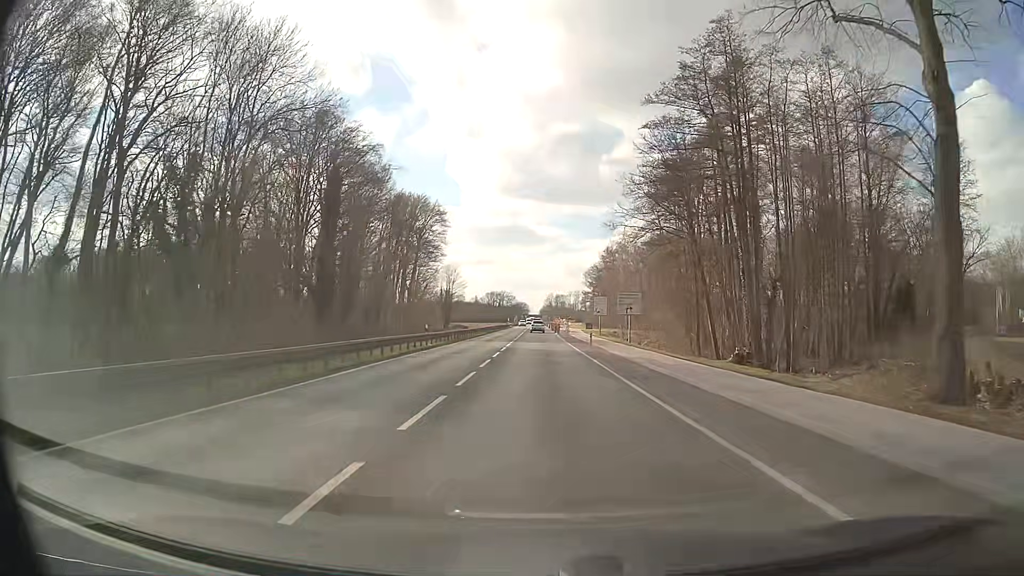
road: primary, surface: asphalt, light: Day
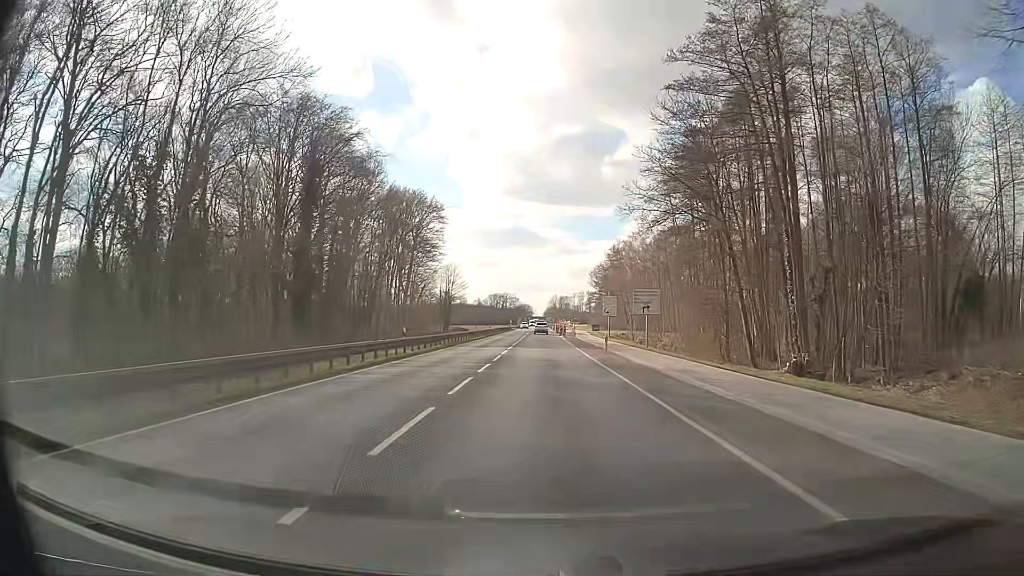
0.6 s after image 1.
(0.0, +7.7) m; -1°
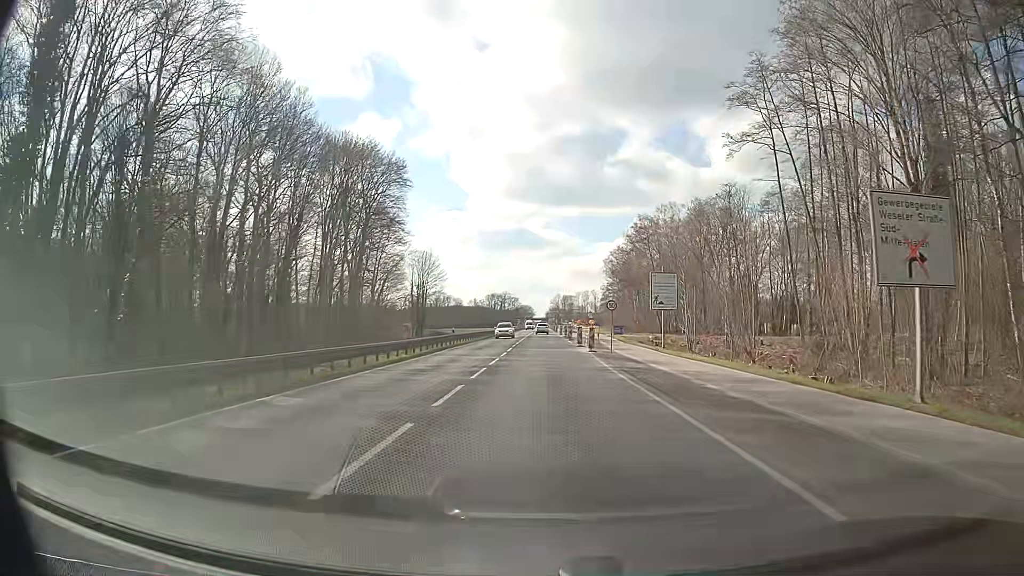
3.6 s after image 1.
(+0.1, +38.1) m; +1°
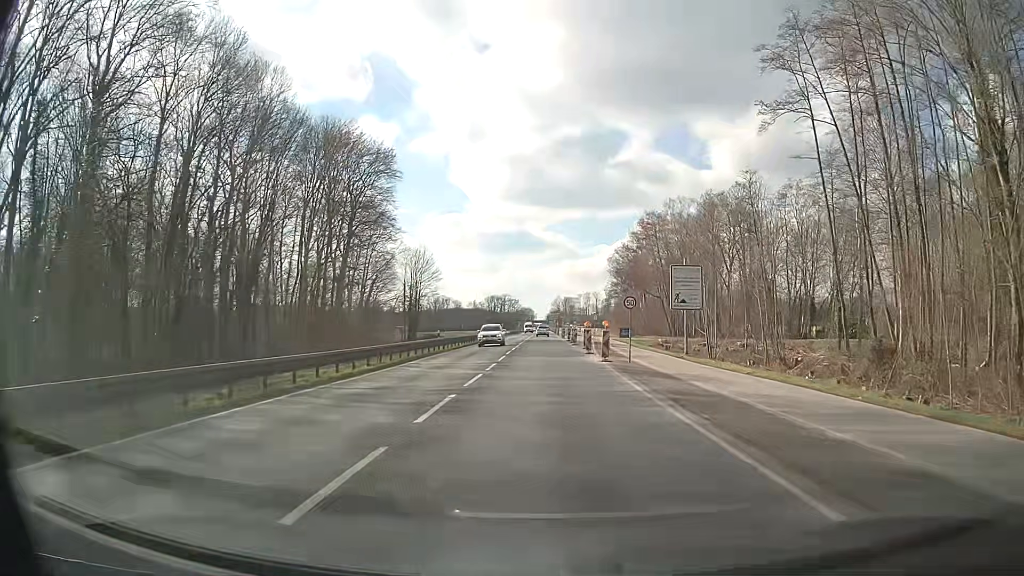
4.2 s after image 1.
(-0.1, +7.6) m; -1°
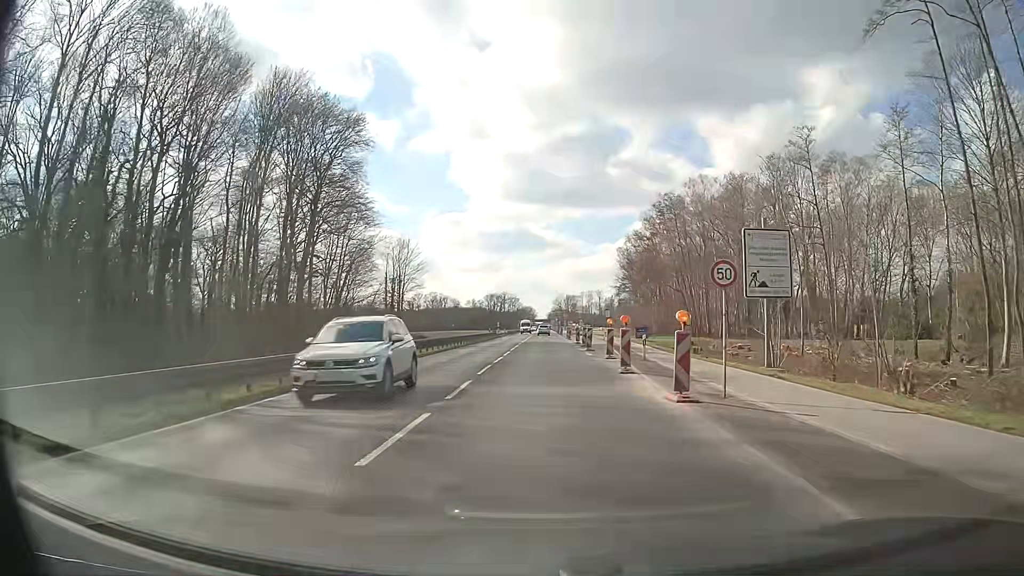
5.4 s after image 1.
(0.0, +15.2) m; 0°
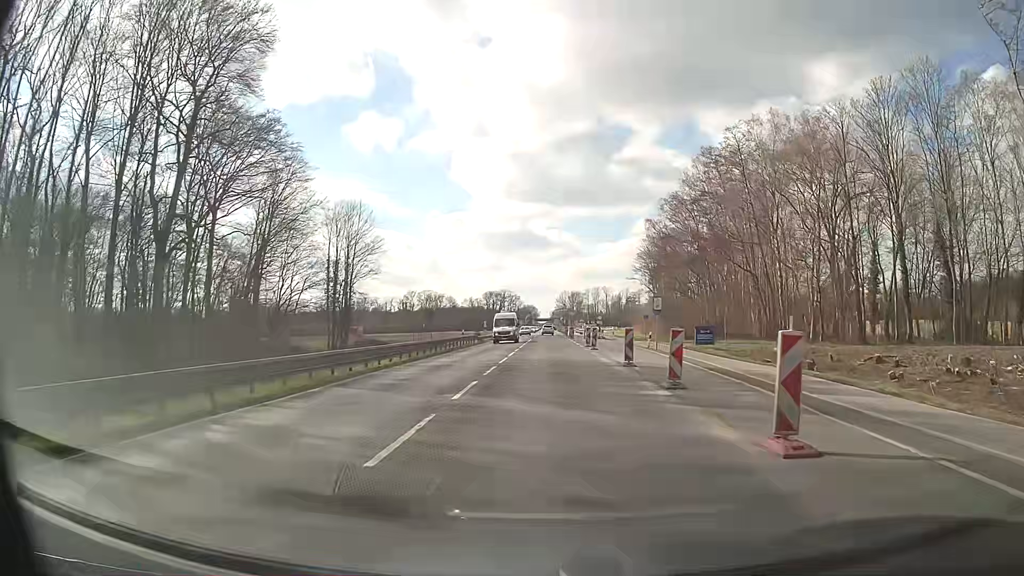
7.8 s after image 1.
(+0.1, +30.3) m; 0°
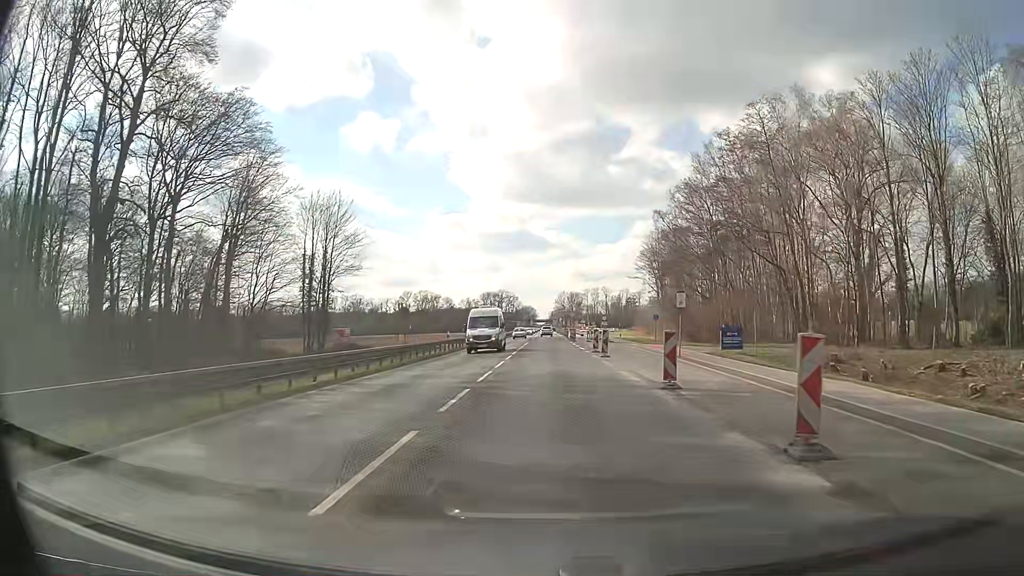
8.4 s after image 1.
(0.0, +7.6) m; 0°
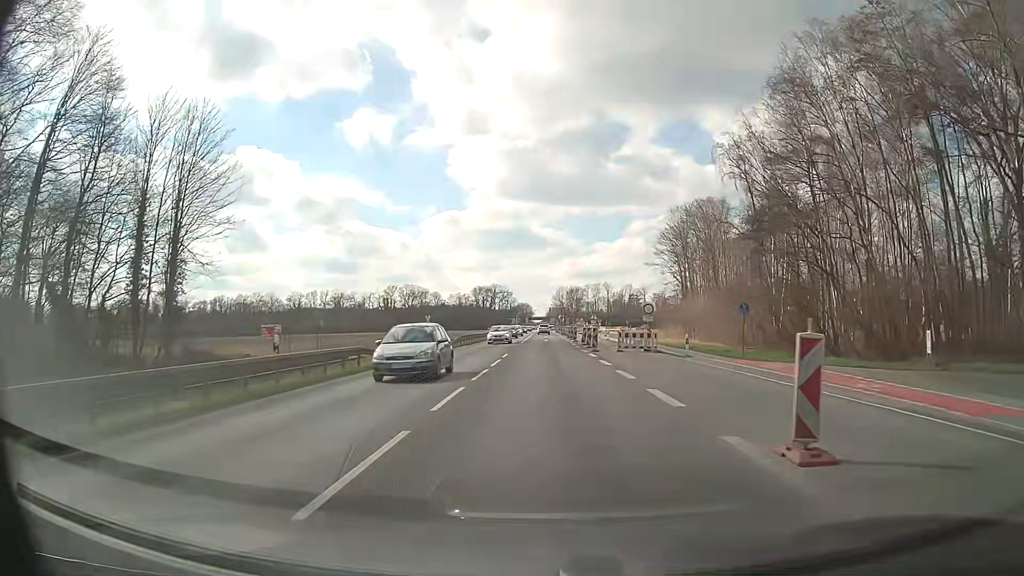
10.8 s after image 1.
(+0.1, +30.4) m; 0°
(0, +10) (0, +20) (0, +30) (0, +40) (0, +50) (0, +60) (0, +70) (0, +80) (0, +90) (0, +100) m
